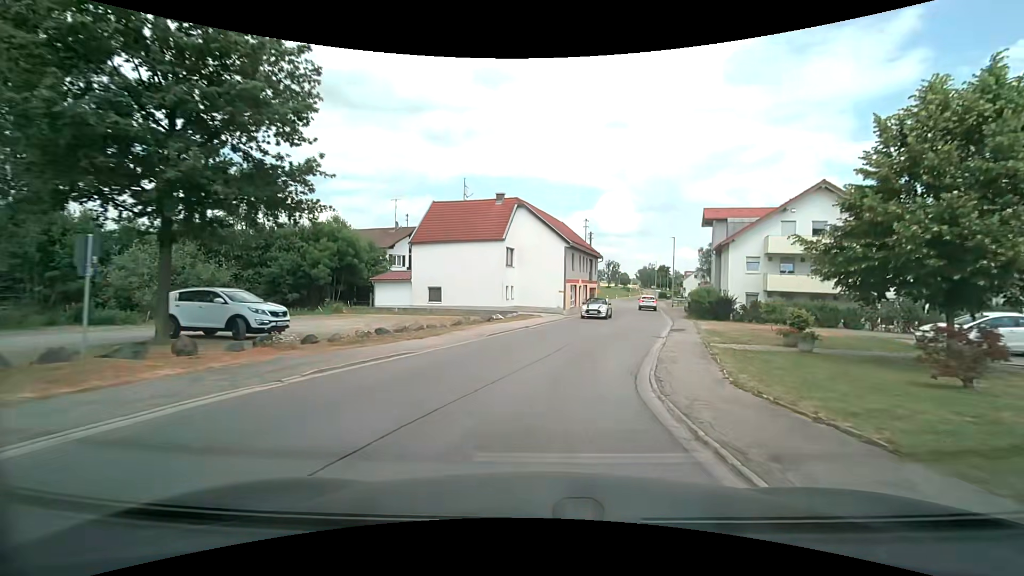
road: secondary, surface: asphalt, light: Day
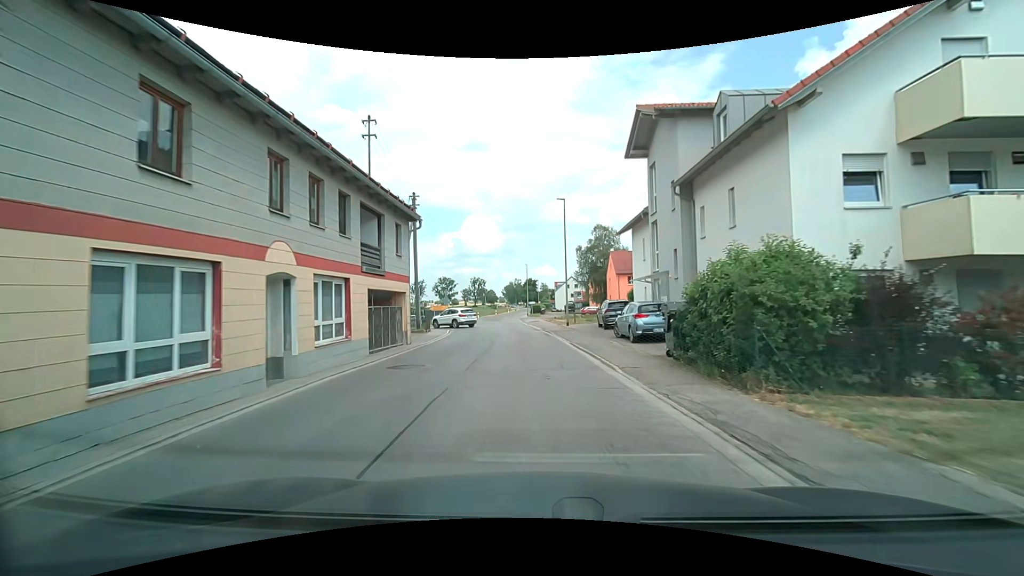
(+5.7, +31.0) m; +15°
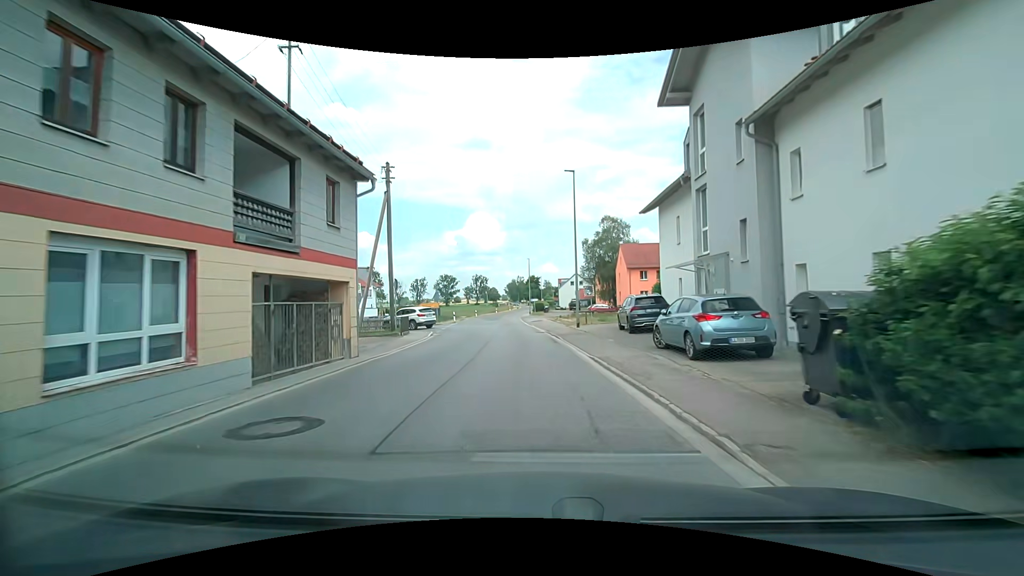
(0.0, +6.6) m; 0°
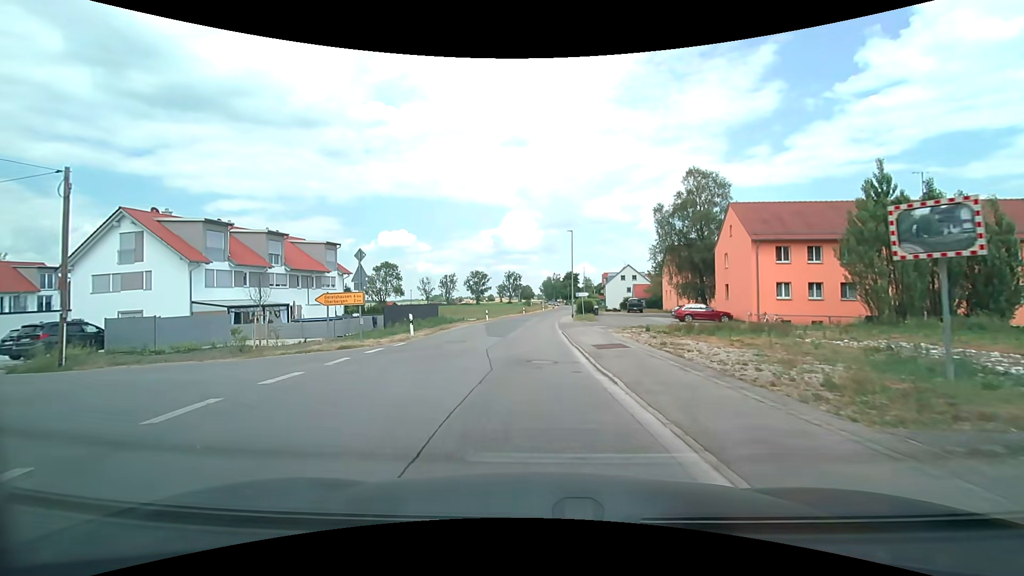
(-1.2, +27.5) m; -5°
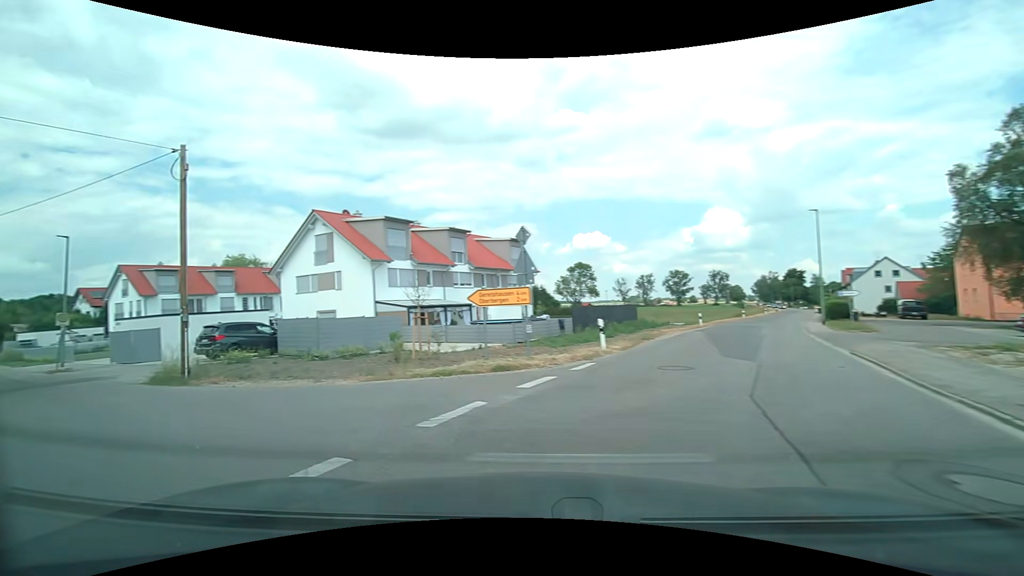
(-0.6, +6.8) m; -20°
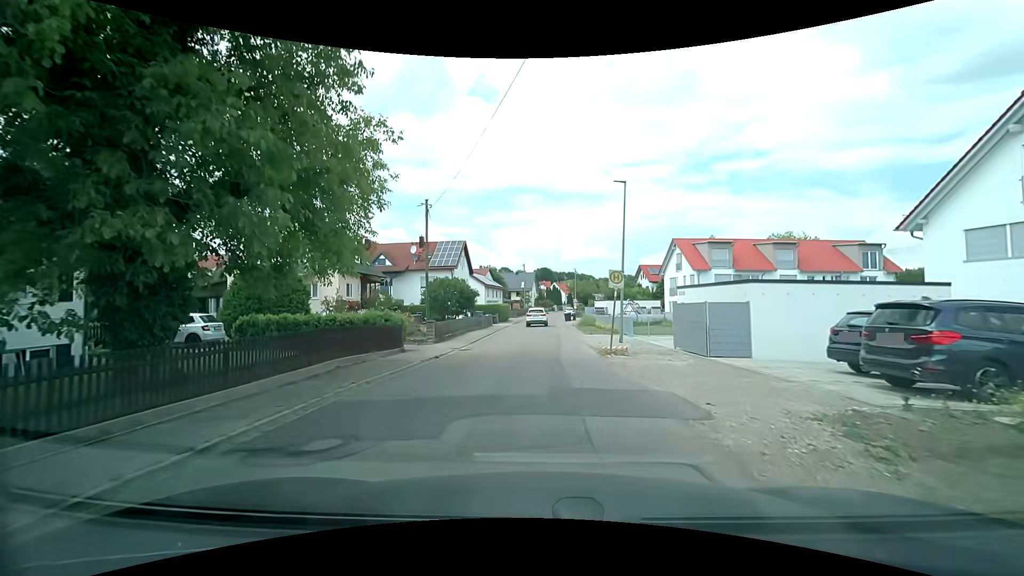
(-9.1, +12.1) m; -57°
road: residential
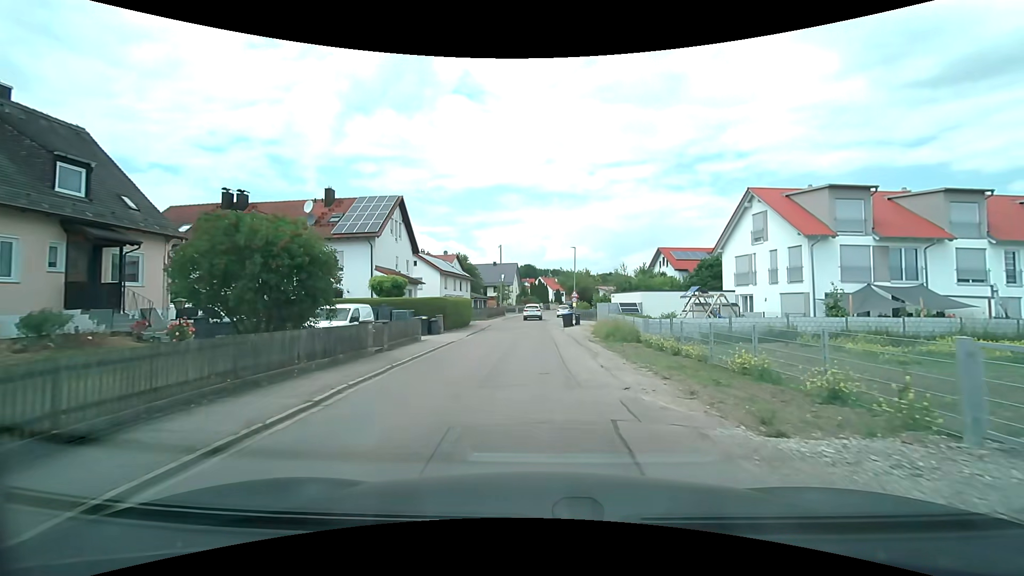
(+0.3, +25.4) m; +2°
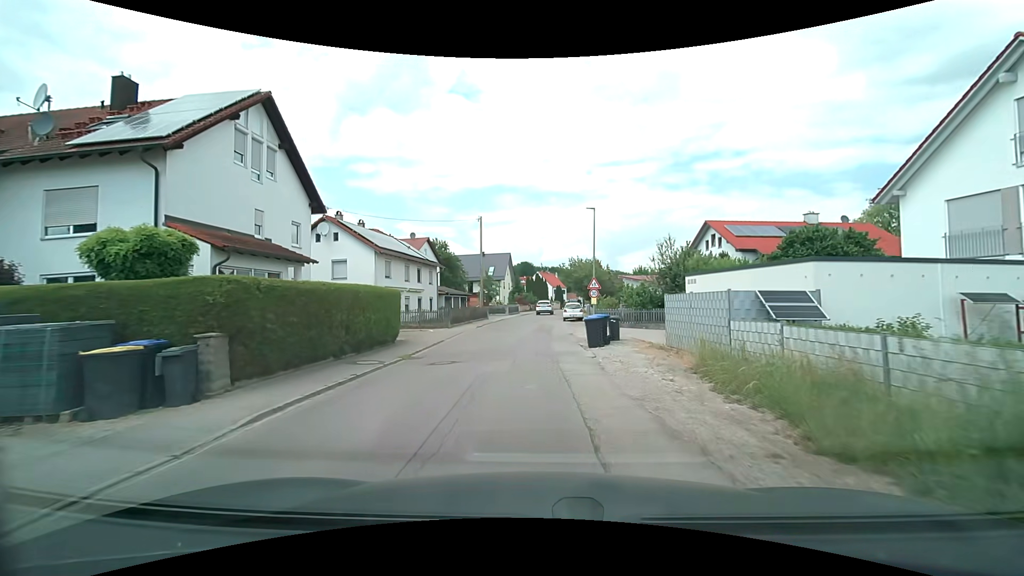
(+0.2, +19.9) m; 0°
(0, +10) (0, +20) (0, +30) (+1, +40) (+2, +50) (+3, +60) (+4, +70) (+4, +80) (+5, +90) (+8, +99) m
